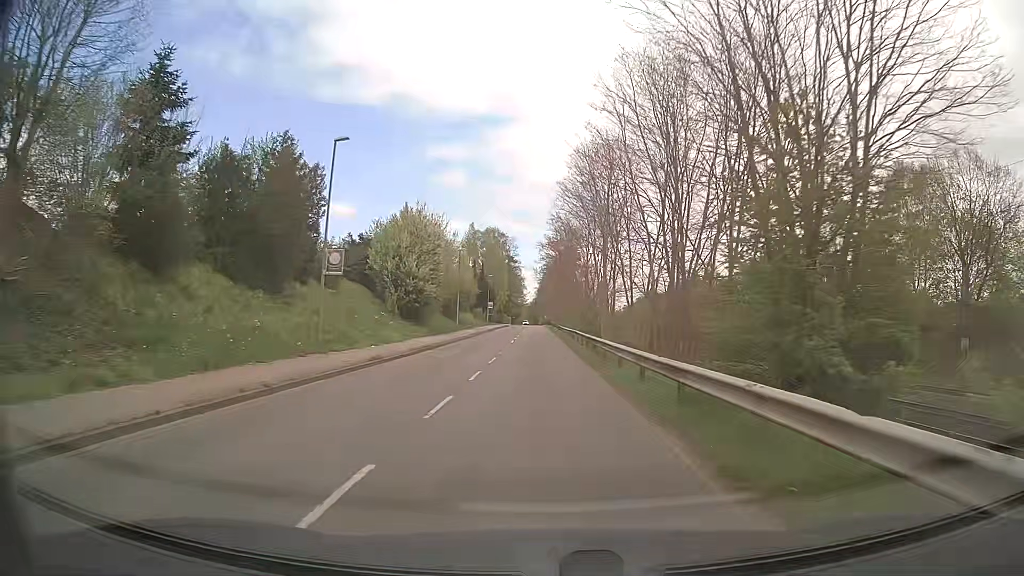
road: tertiary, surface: asphalt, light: Day
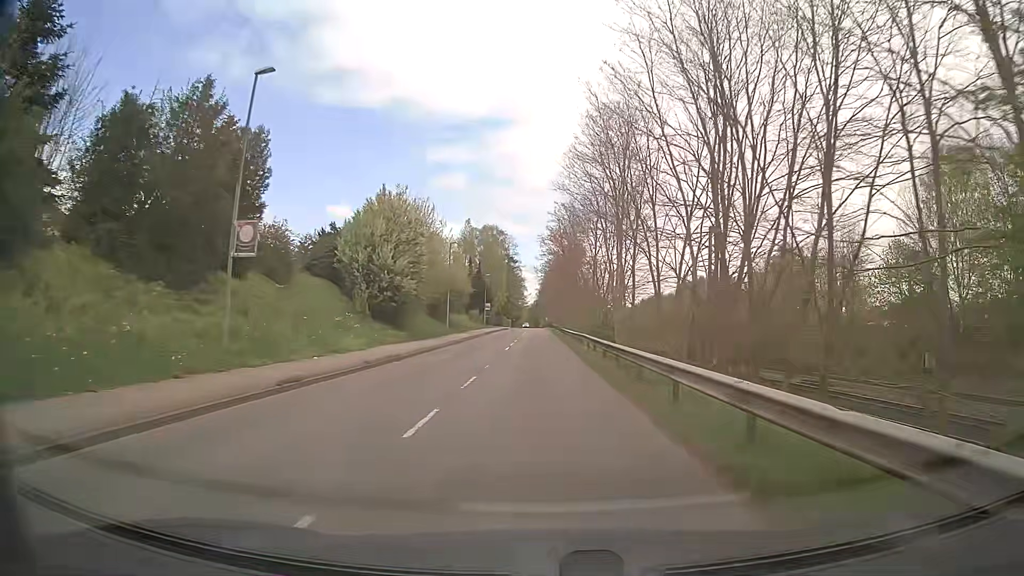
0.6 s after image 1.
(0.0, +7.6) m; 0°
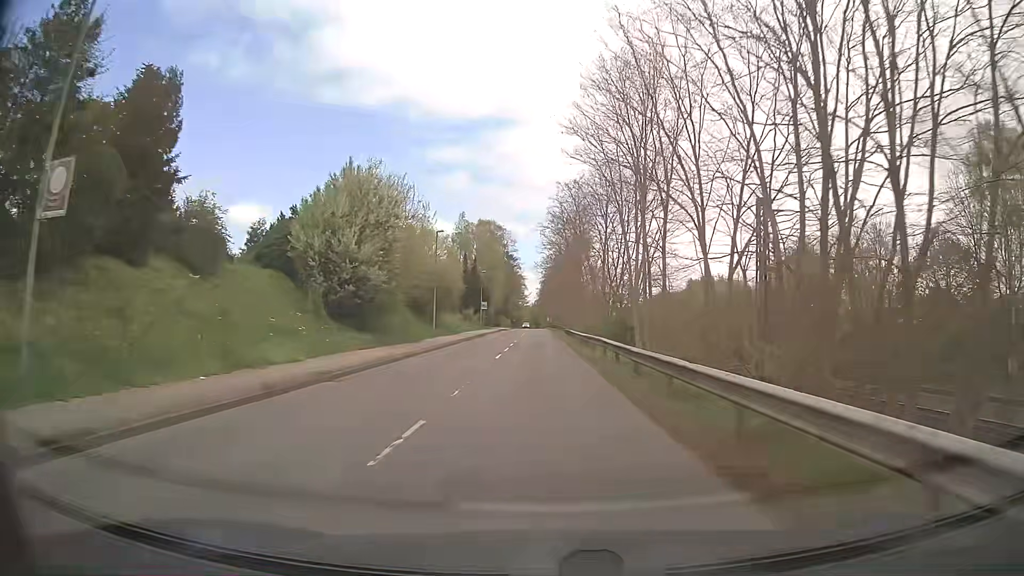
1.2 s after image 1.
(0.0, +7.6) m; 0°
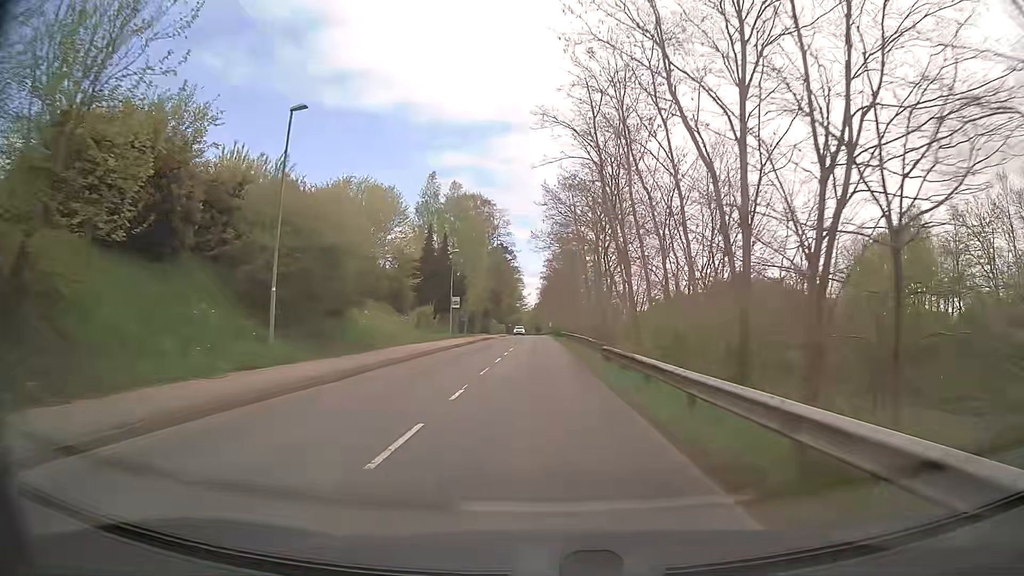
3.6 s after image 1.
(0.0, +30.2) m; 0°
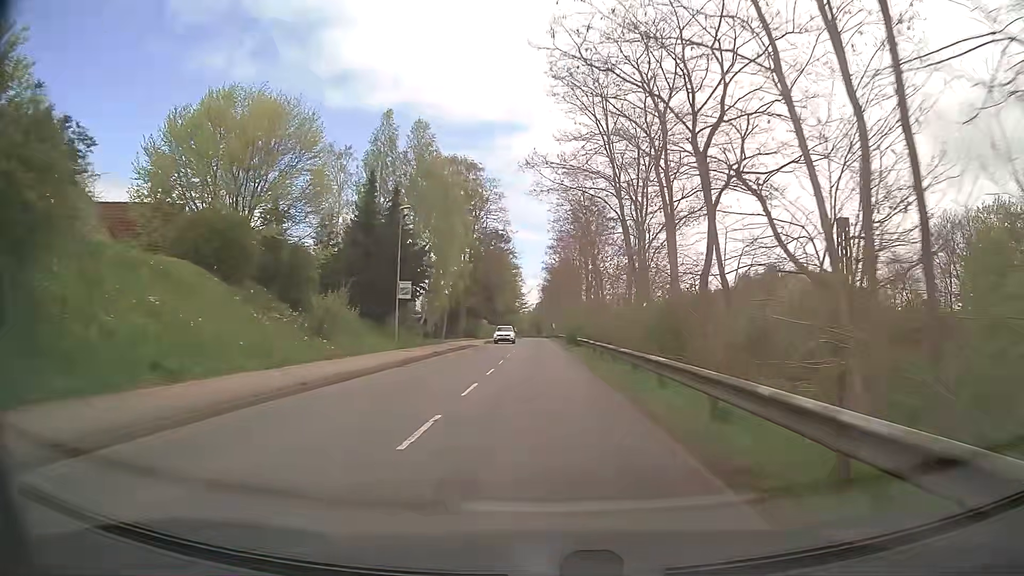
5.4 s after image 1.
(-0.1, +22.6) m; 0°
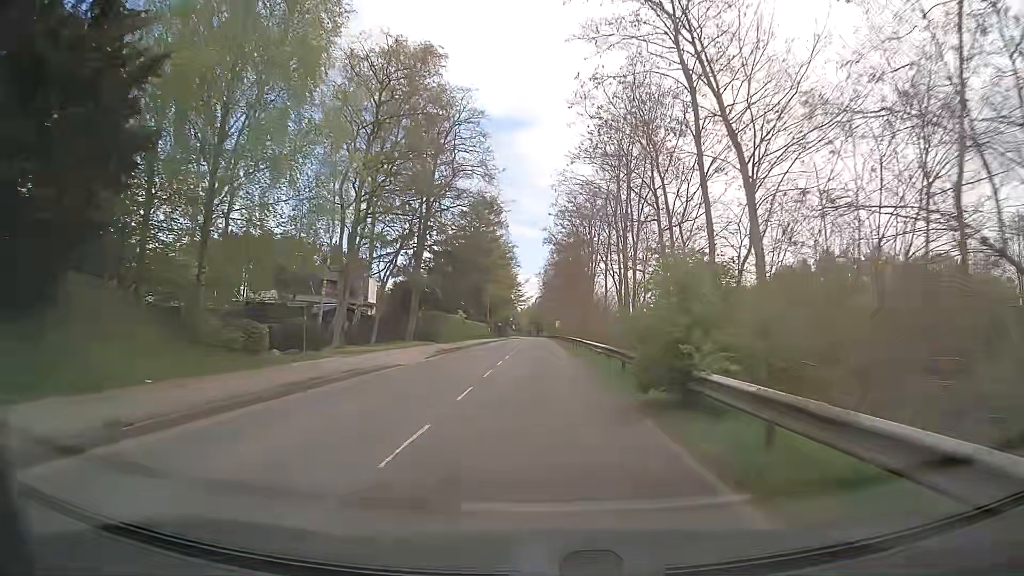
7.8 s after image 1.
(-0.1, +30.4) m; 0°
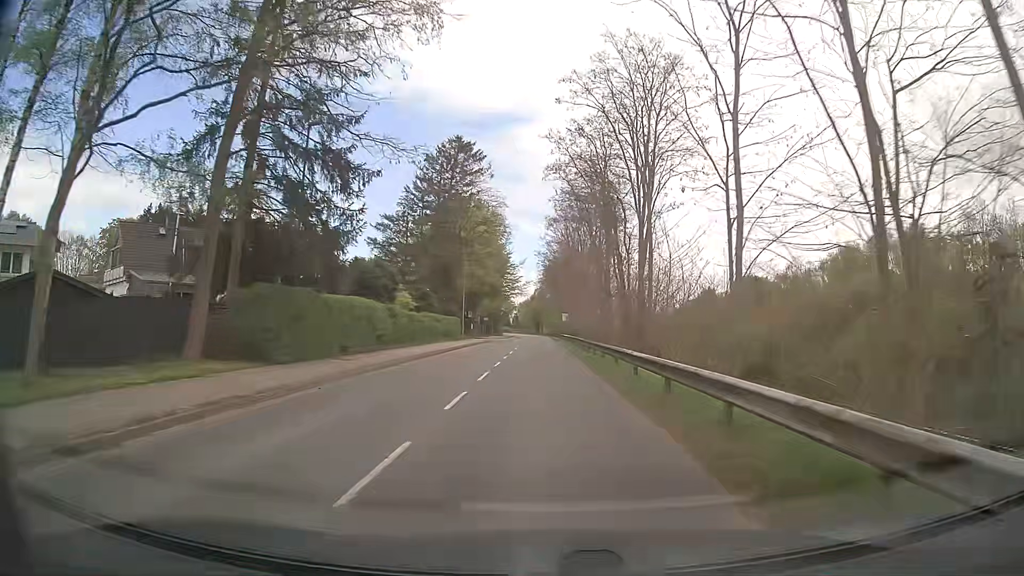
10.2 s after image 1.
(0.0, +30.6) m; 0°
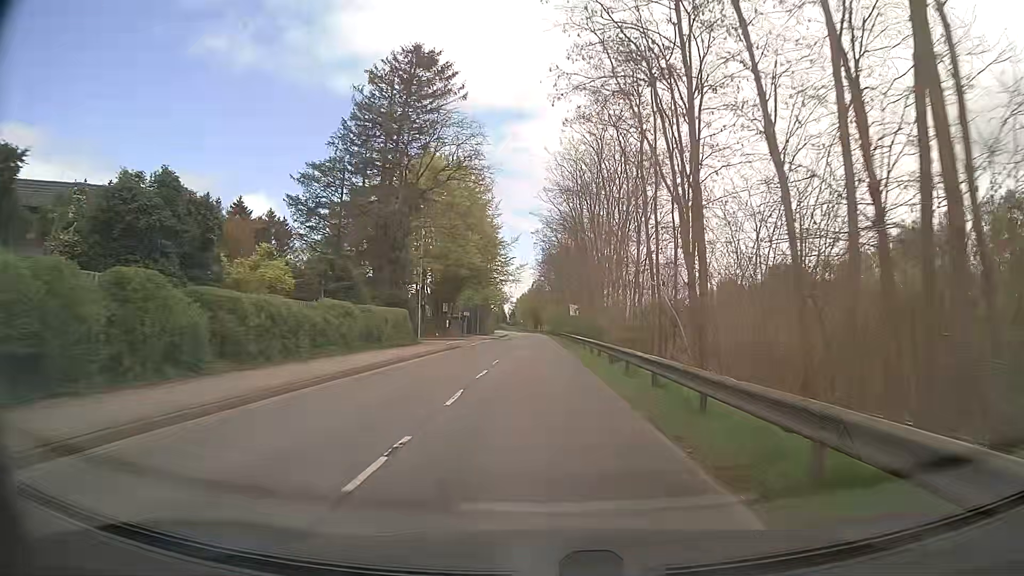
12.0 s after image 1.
(0.0, +23.0) m; -1°
